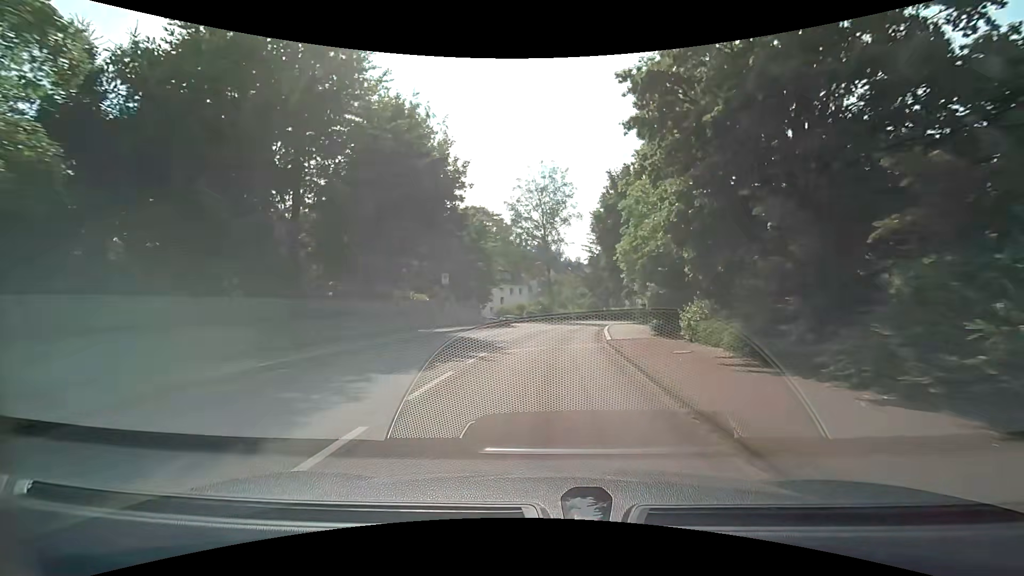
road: tertiary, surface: asphalt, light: Day
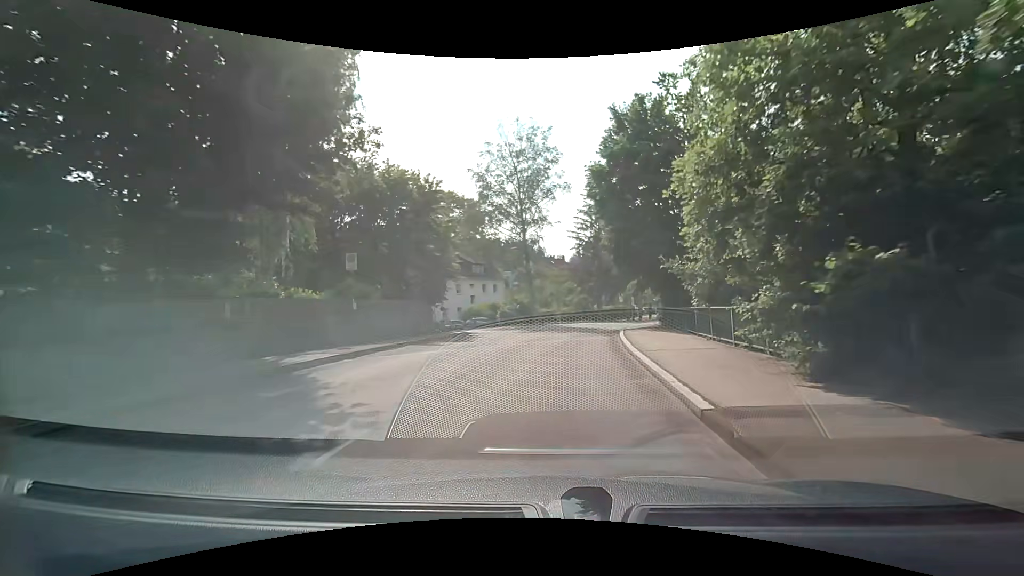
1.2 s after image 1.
(+0.2, +12.7) m; +2°
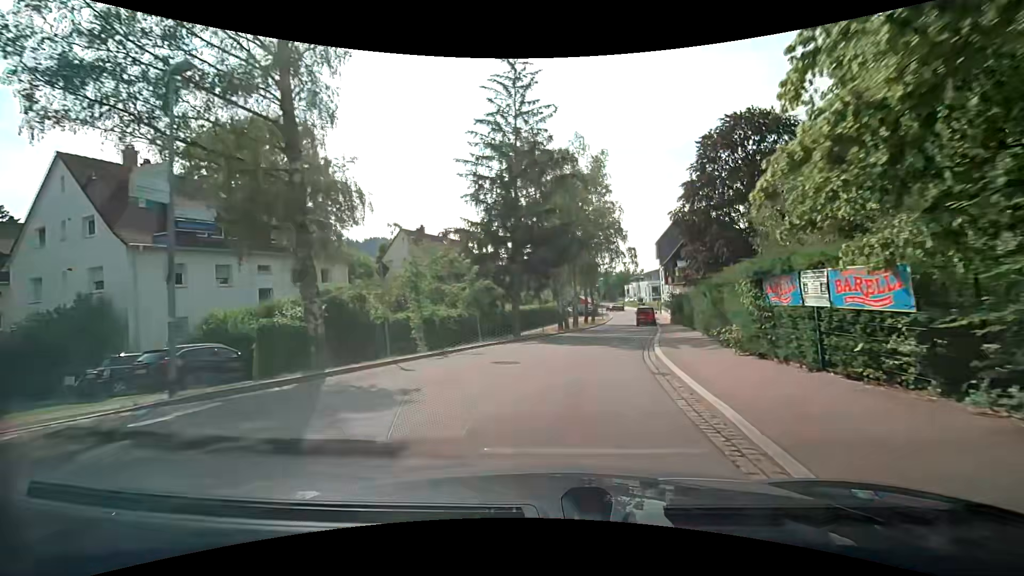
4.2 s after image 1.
(+2.2, +29.5) m; +8°
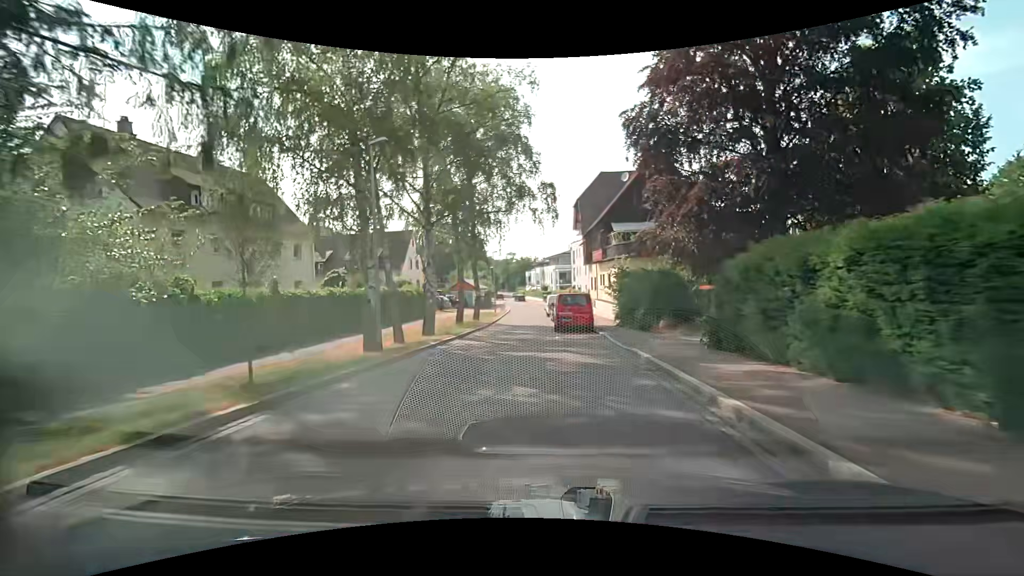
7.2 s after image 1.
(+3.9, +27.2) m; +13°
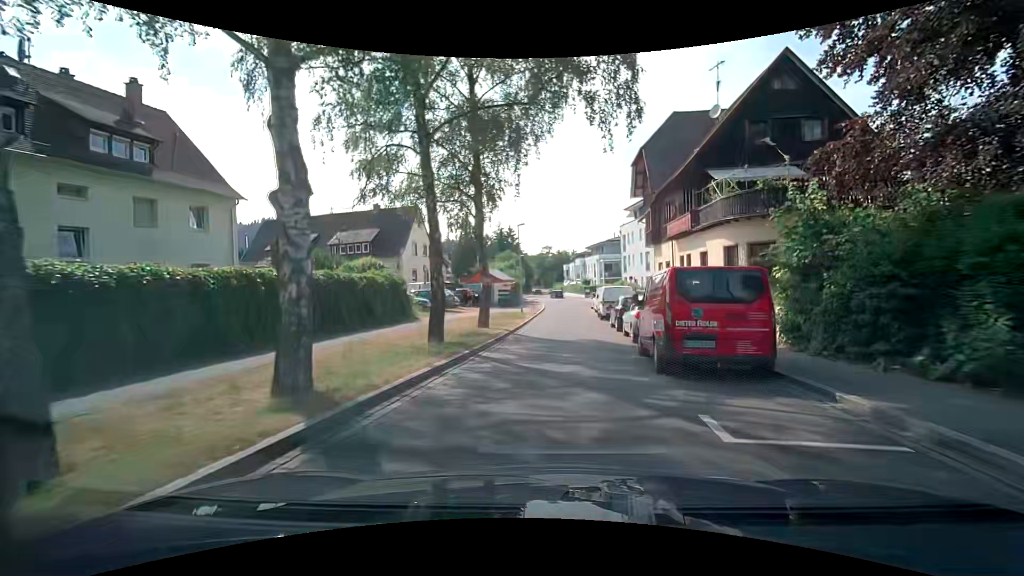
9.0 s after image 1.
(-0.4, +15.6) m; -4°
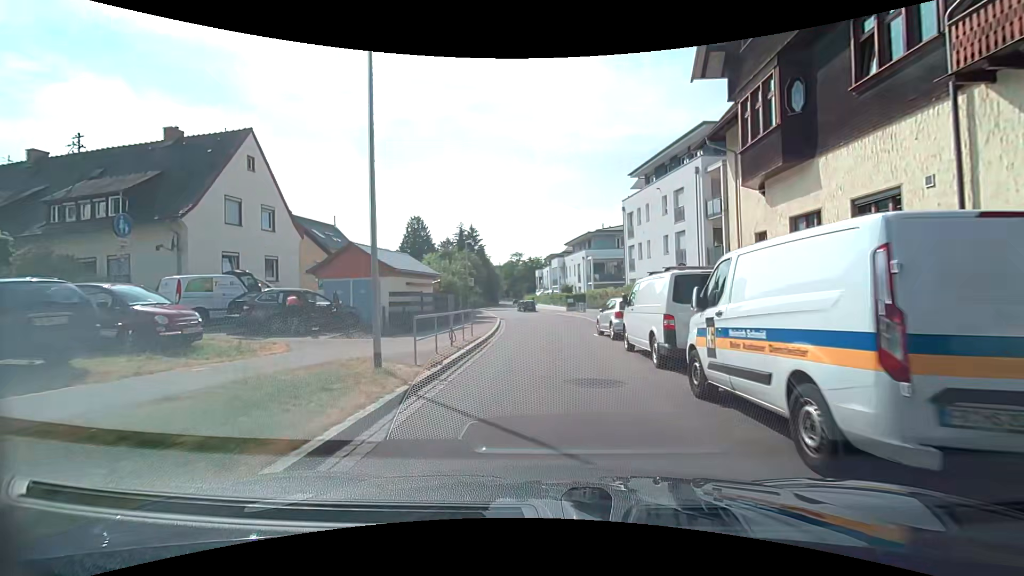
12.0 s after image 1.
(+0.7, +25.4) m; +3°
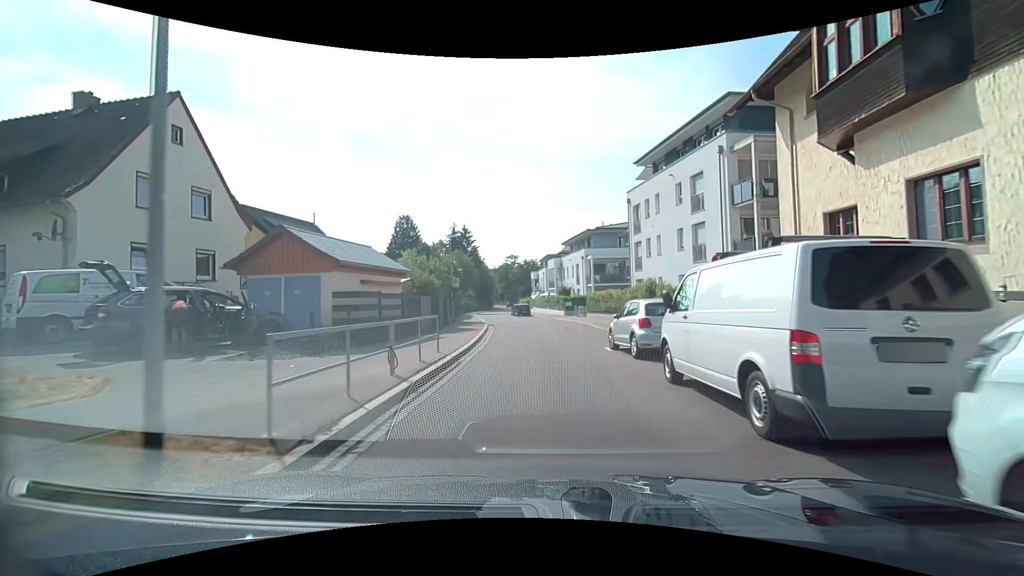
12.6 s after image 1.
(+0.1, +5.0) m; +1°
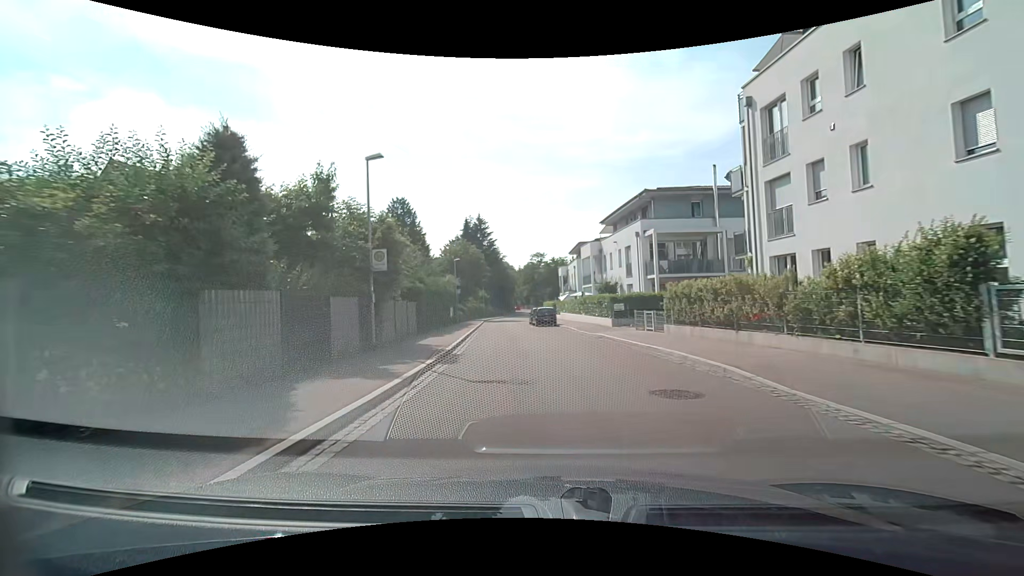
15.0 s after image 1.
(-0.1, +19.8) m; -2°
(0, +10) (-1, +20) (-3, +30) (-4, +40) (-5, +50) (-6, +60) (-6, +70) (-6, +80) (-5, +90) (-6, +100) m
